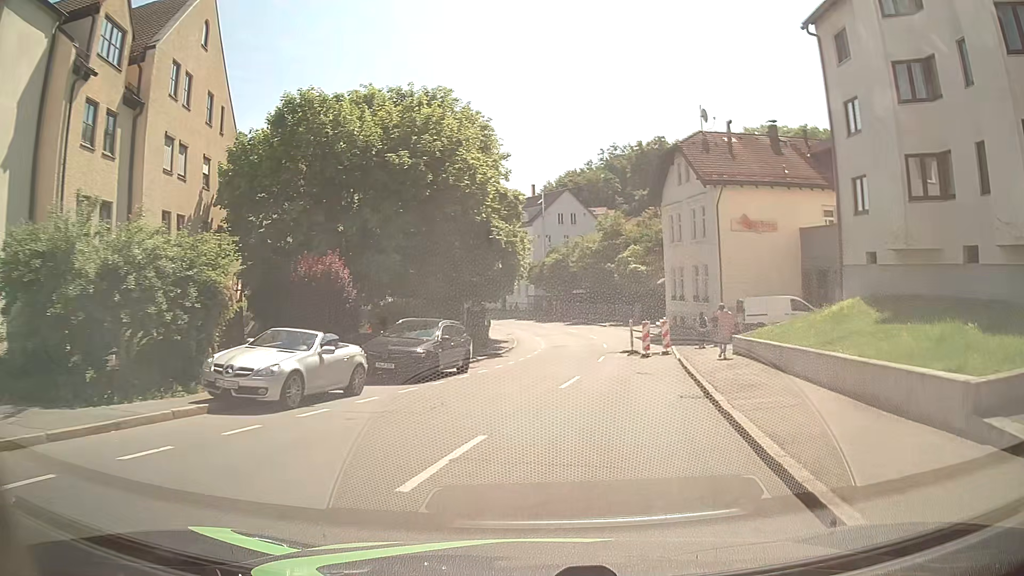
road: tertiary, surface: asphalt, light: Day
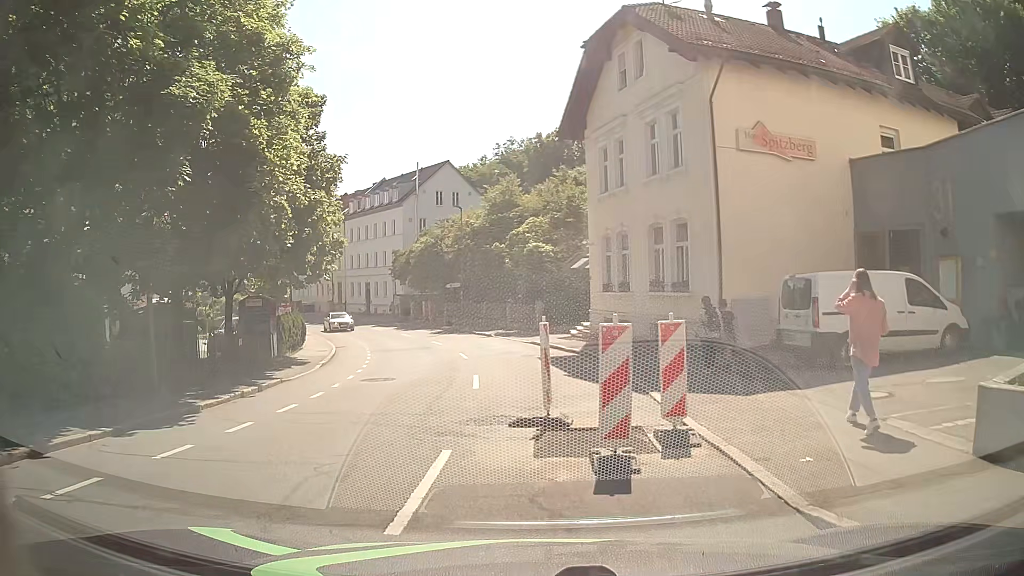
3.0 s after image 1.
(+2.0, +18.3) m; +9°
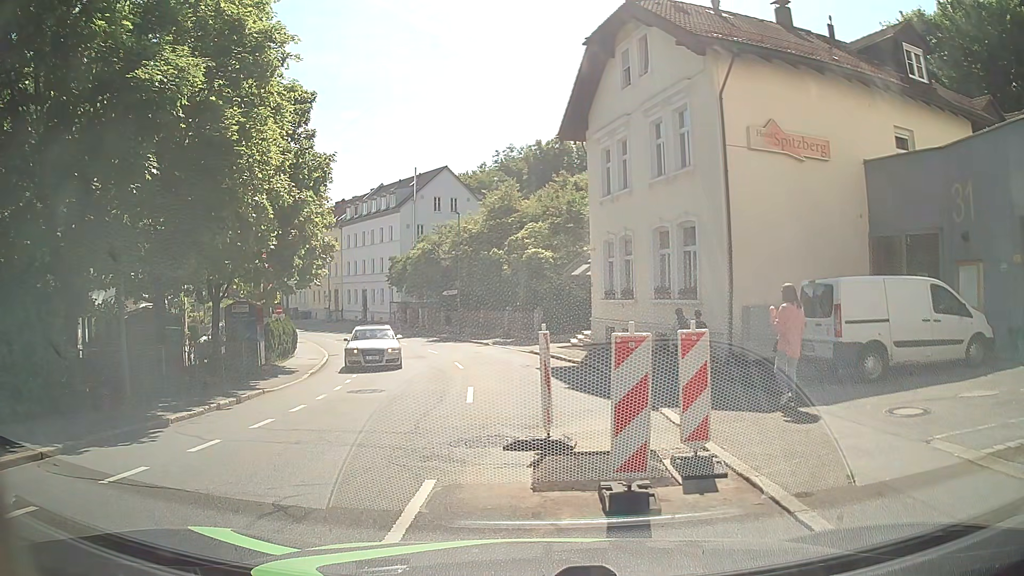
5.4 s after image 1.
(0.0, +0.9) m; 0°
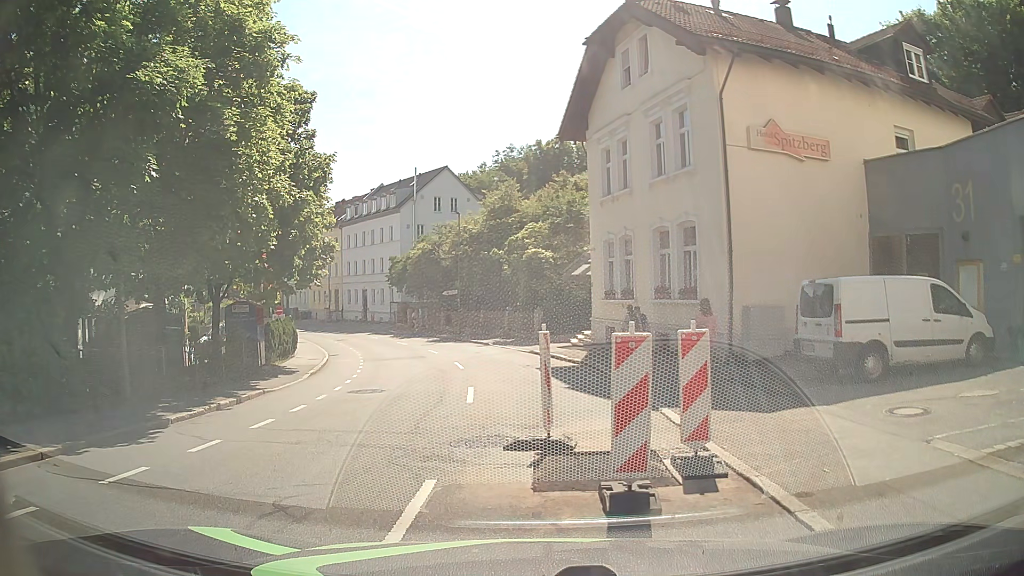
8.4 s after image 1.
(0.0, 0.0) m; 0°
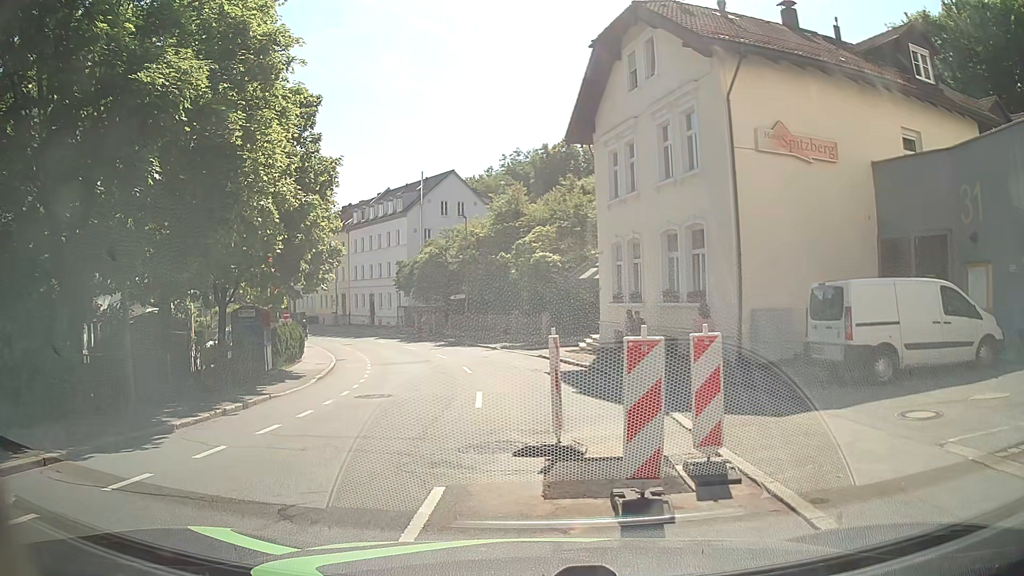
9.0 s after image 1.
(0.0, +0.1) m; 0°
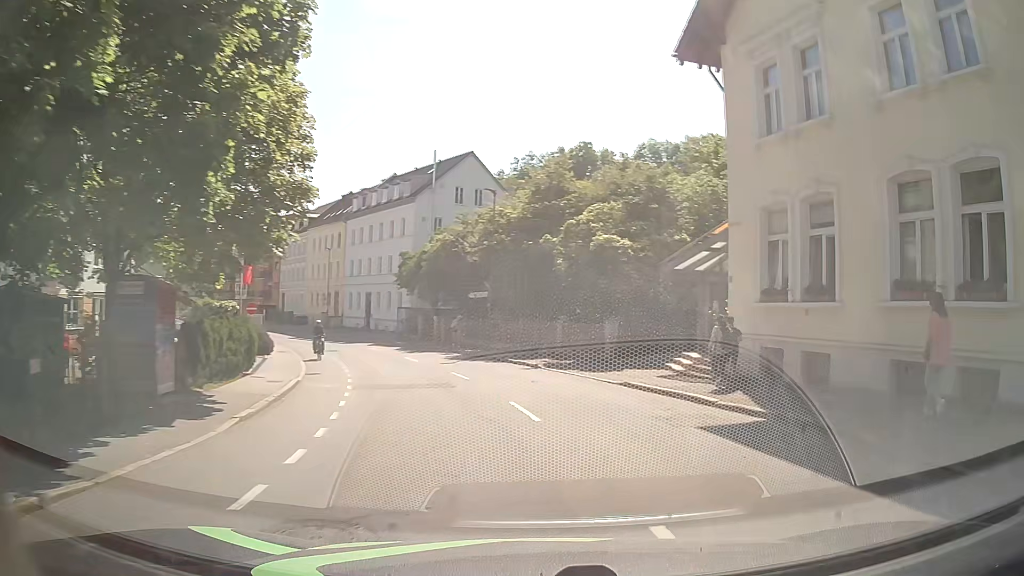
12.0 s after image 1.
(-2.3, +10.9) m; -1°
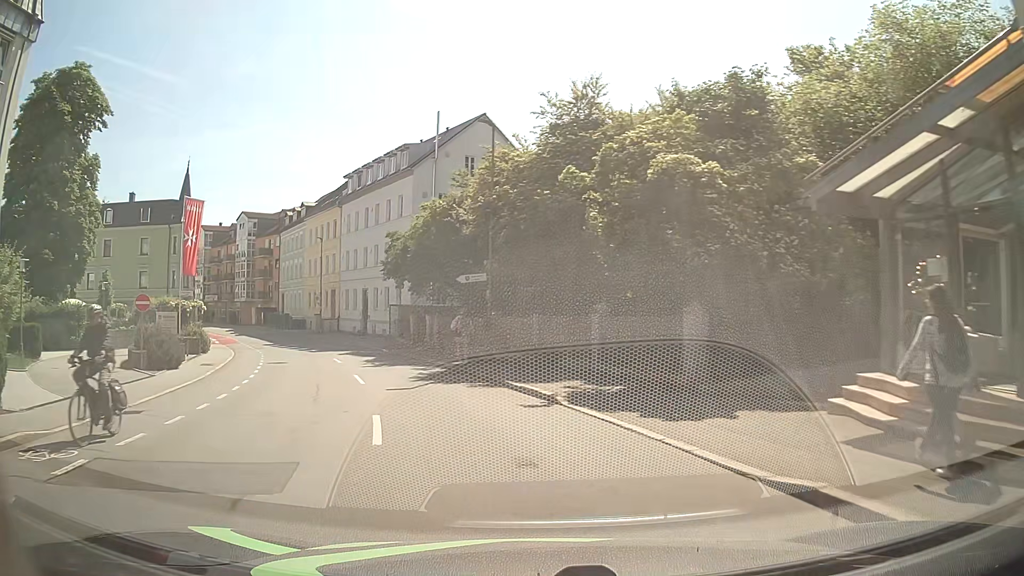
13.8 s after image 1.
(+0.8, +11.8) m; -3°
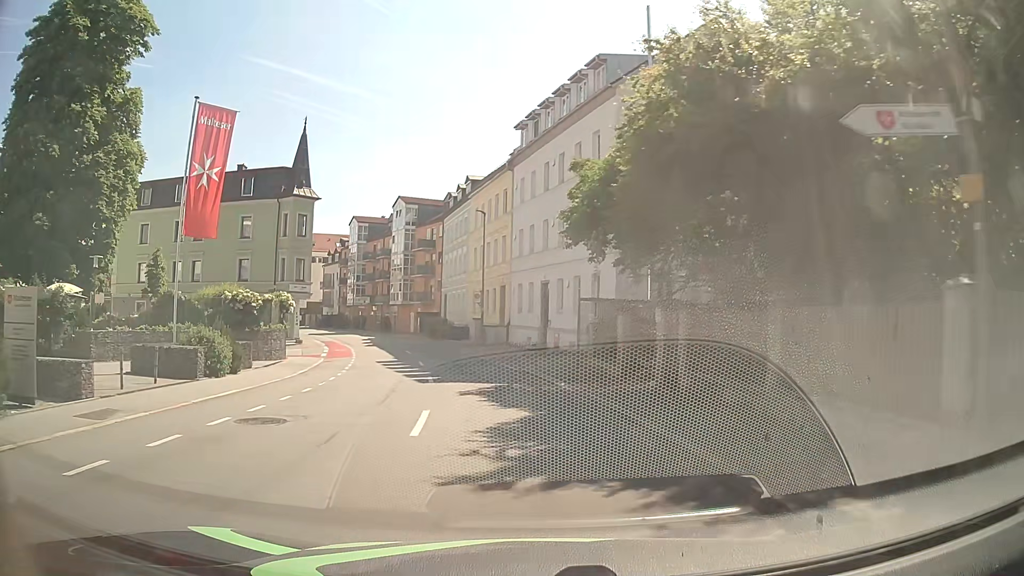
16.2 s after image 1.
(-2.9, +17.3) m; -17°
